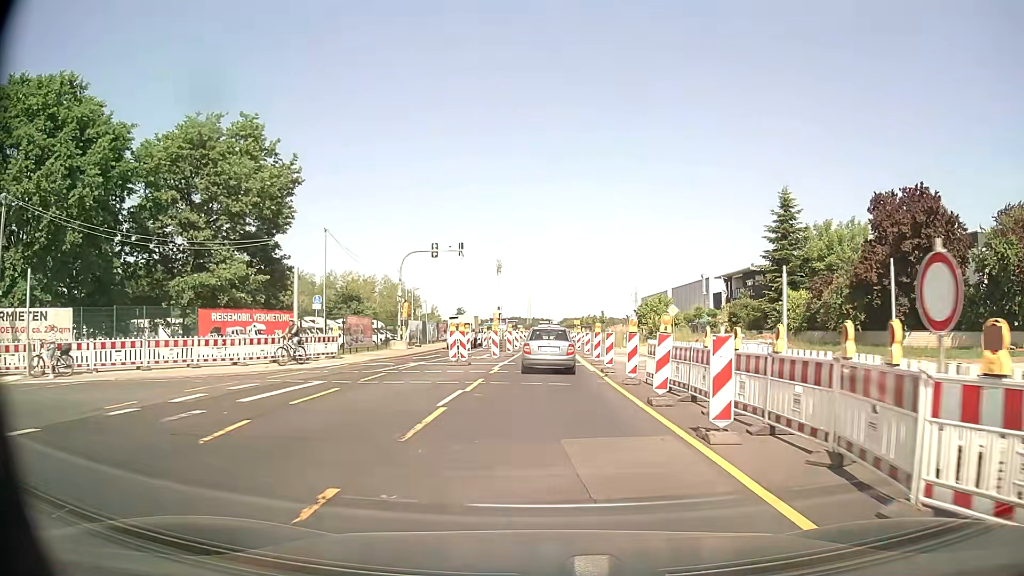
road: secondary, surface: asphalt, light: Day
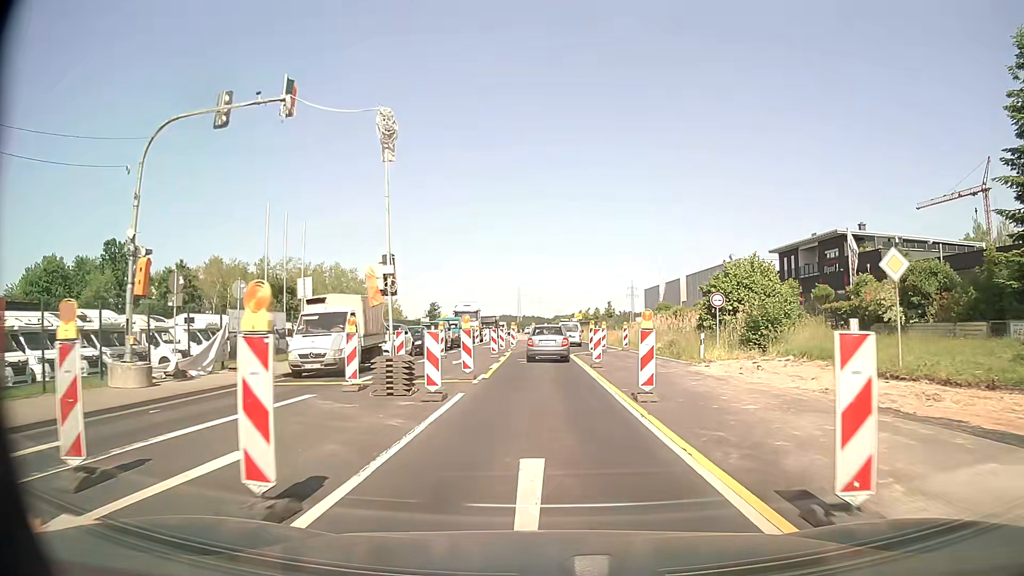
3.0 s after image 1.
(+0.2, +30.8) m; +1°
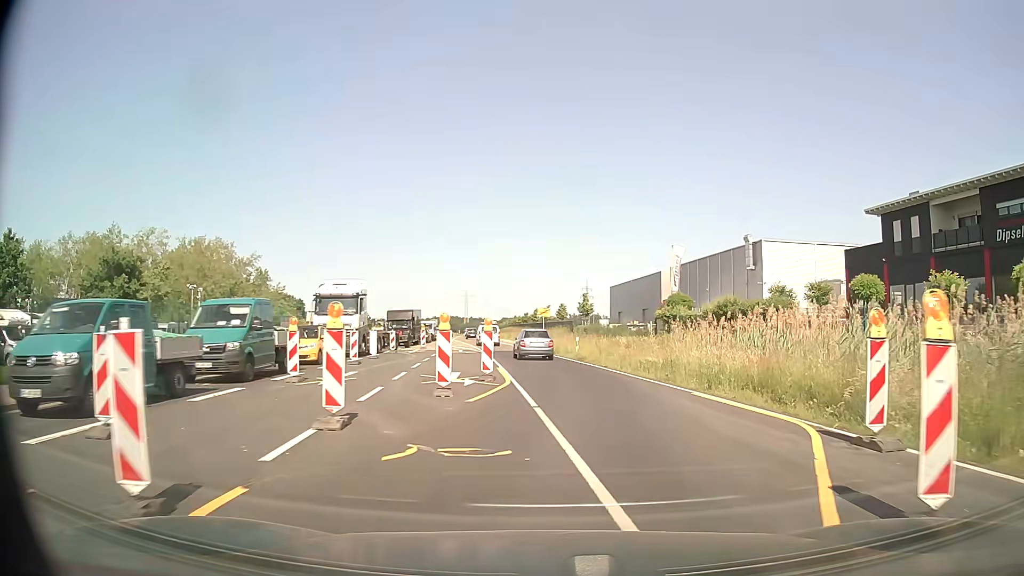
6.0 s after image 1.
(0.0, +33.1) m; +4°
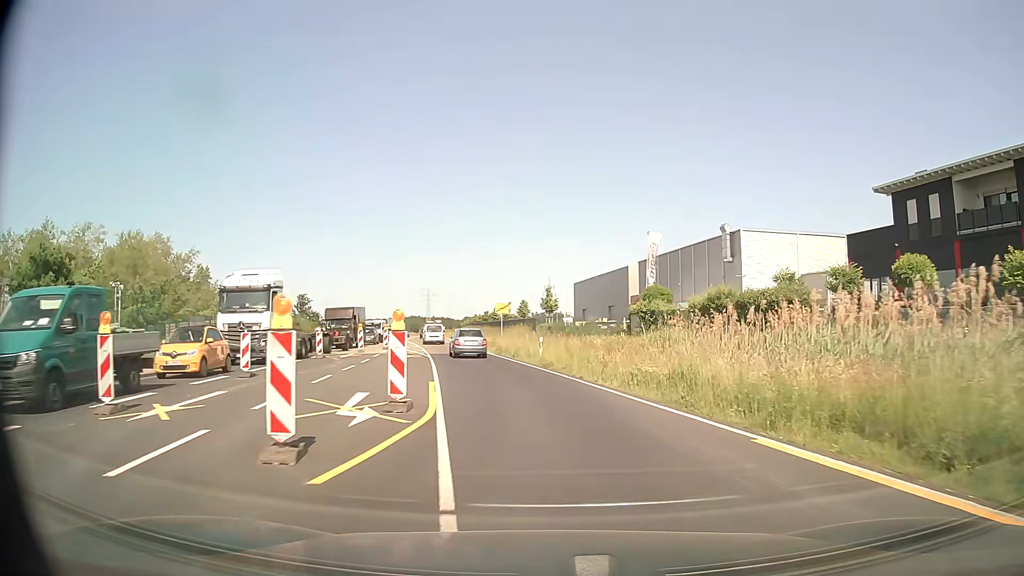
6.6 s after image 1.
(+0.2, +7.0) m; +3°
(0, +10) (-1, +20) (-3, +30) (-5, +39) (-8, +49) (-10, +59) (-12, +69) (-13, +79) (-15, +88) (-17, +98) m
